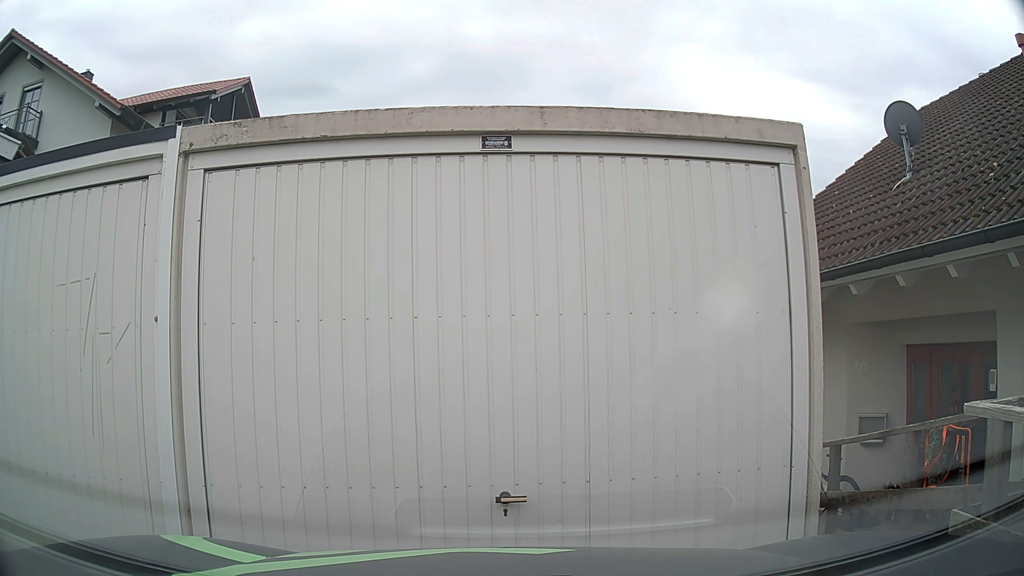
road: residential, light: Day
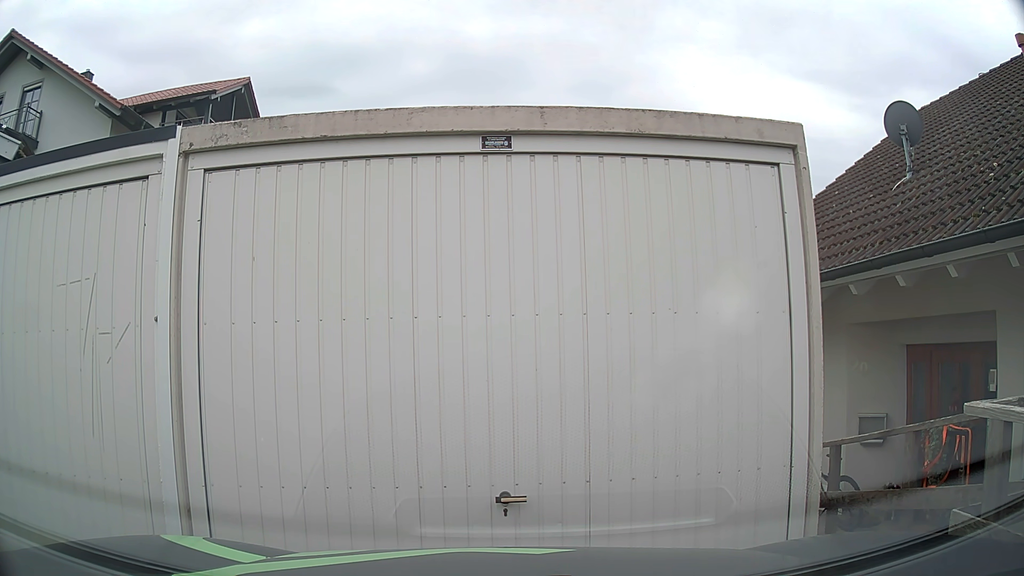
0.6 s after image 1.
(0.0, 0.0) m; 0°
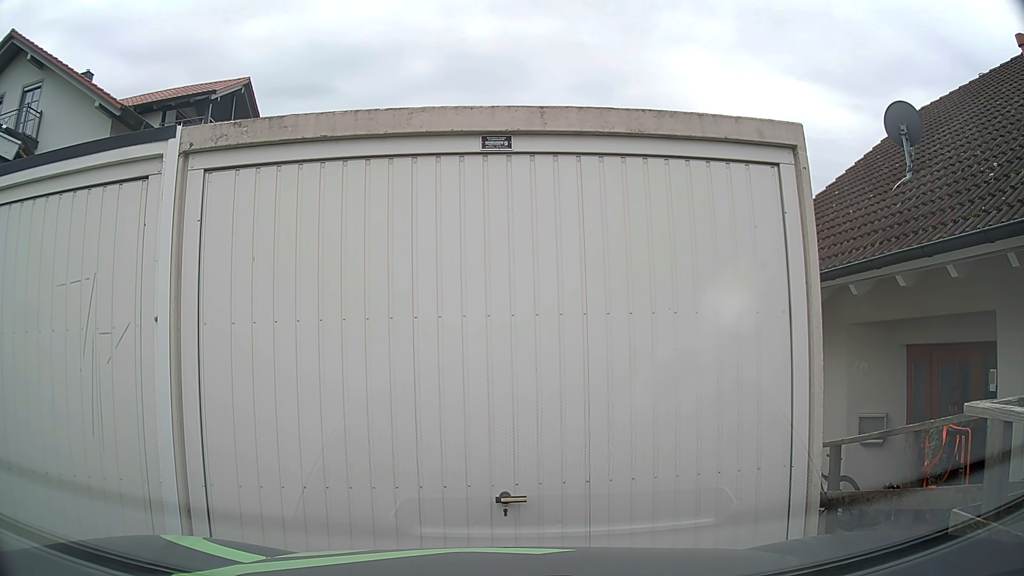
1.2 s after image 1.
(0.0, 0.0) m; 0°
